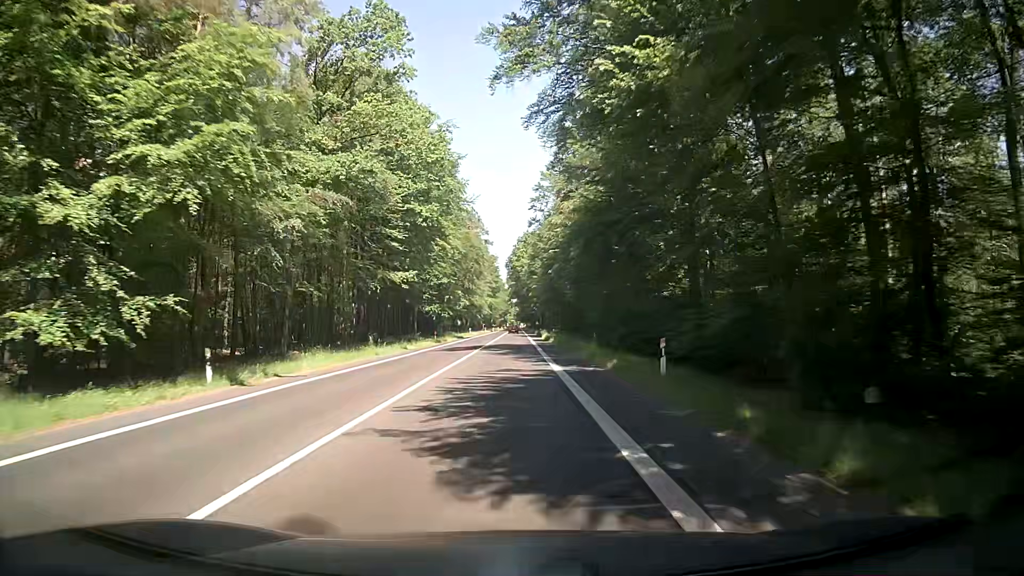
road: secondary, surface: asphalt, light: Day
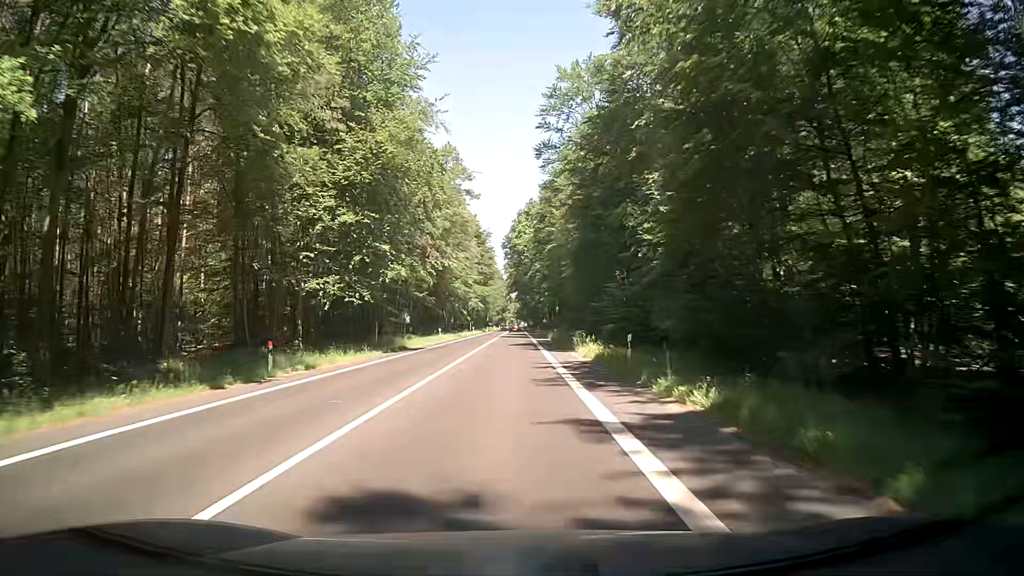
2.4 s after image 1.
(-0.2, +45.3) m; 0°
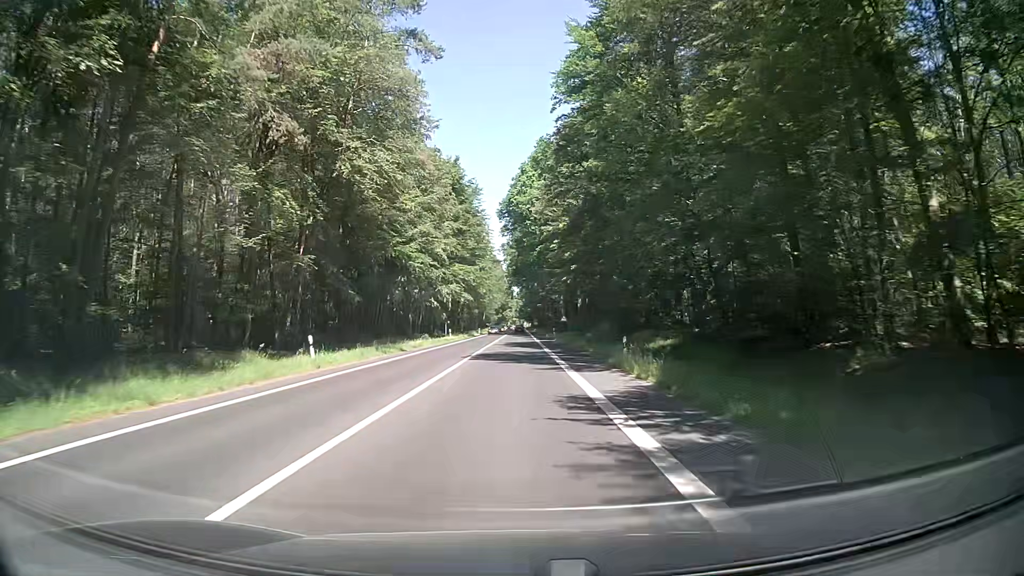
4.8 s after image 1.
(0.0, +45.3) m; 0°
(0, +10) (0, +20) (0, +30) (0, +40) (0, +50) (0, +60) (0, +70) (0, +80) (0, +90) (0, +100) m
